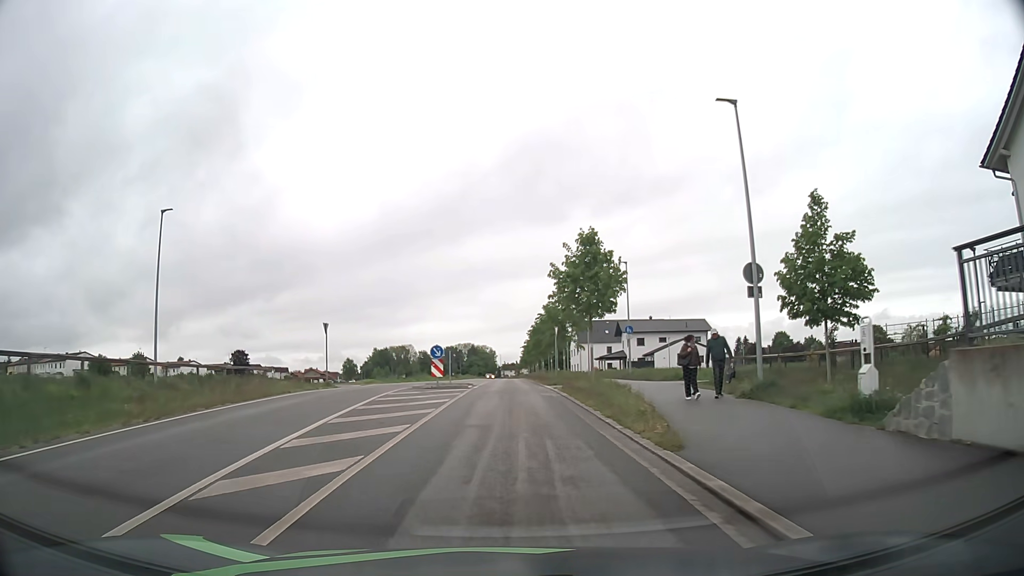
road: unclassified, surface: asphalt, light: Day
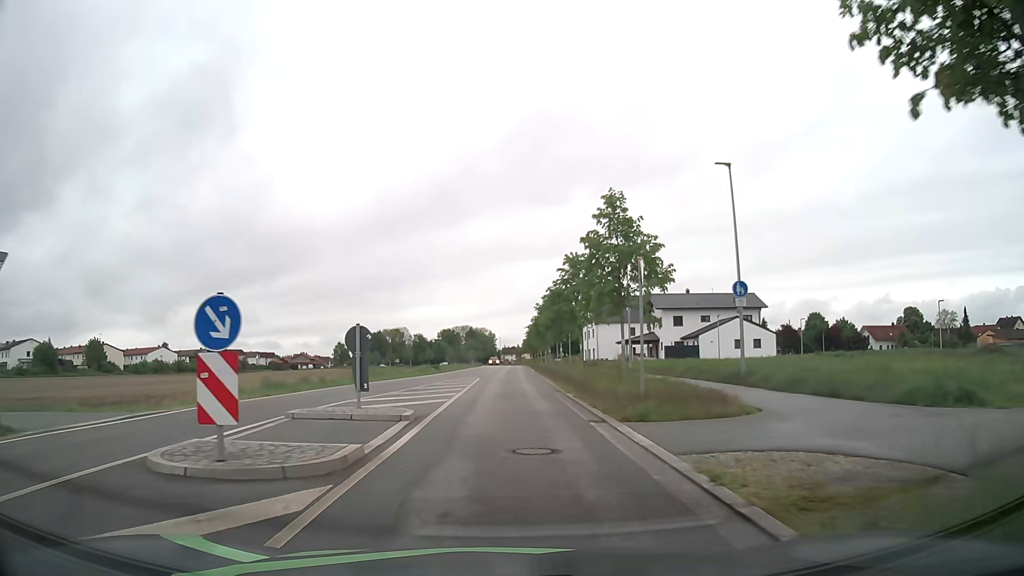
(0.0, +22.7) m; 0°
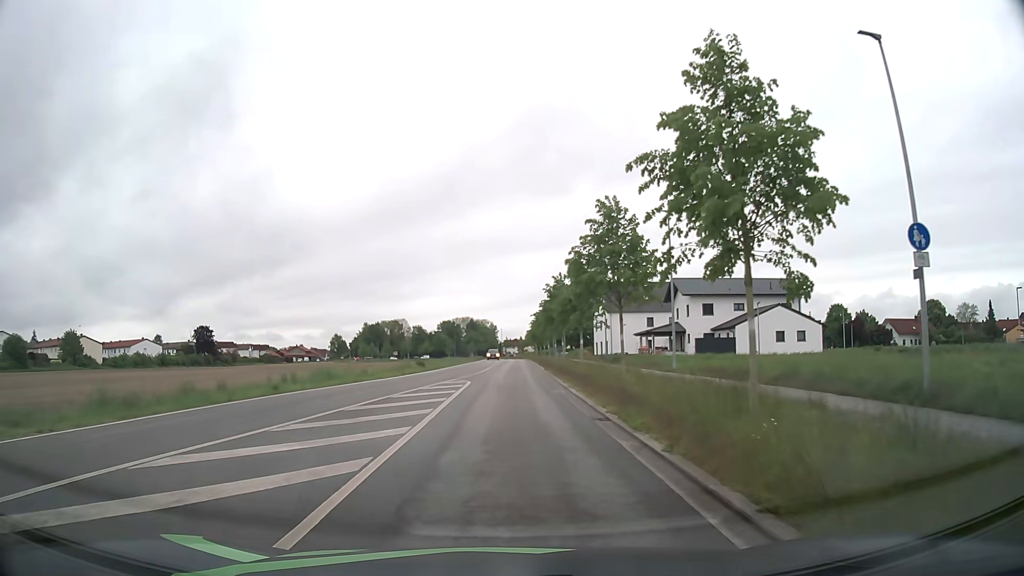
(0.0, +11.6) m; 0°
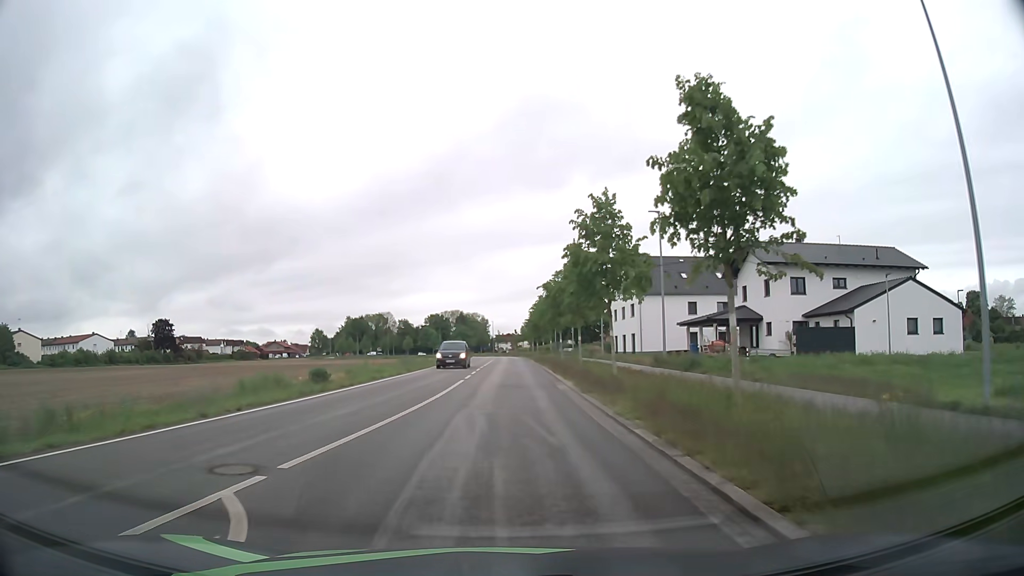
(+0.1, +24.1) m; 0°
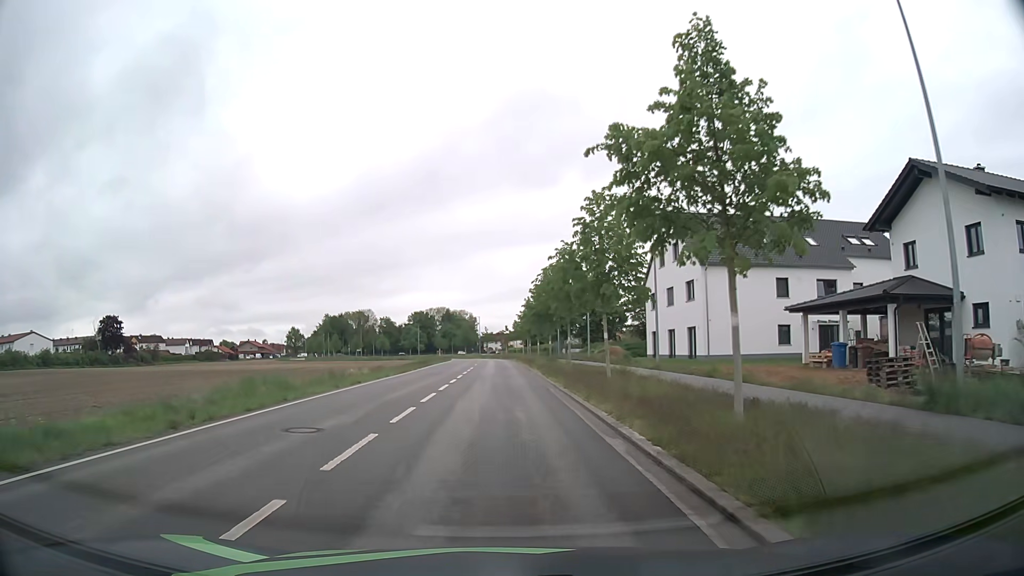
(+0.2, +24.8) m; +1°
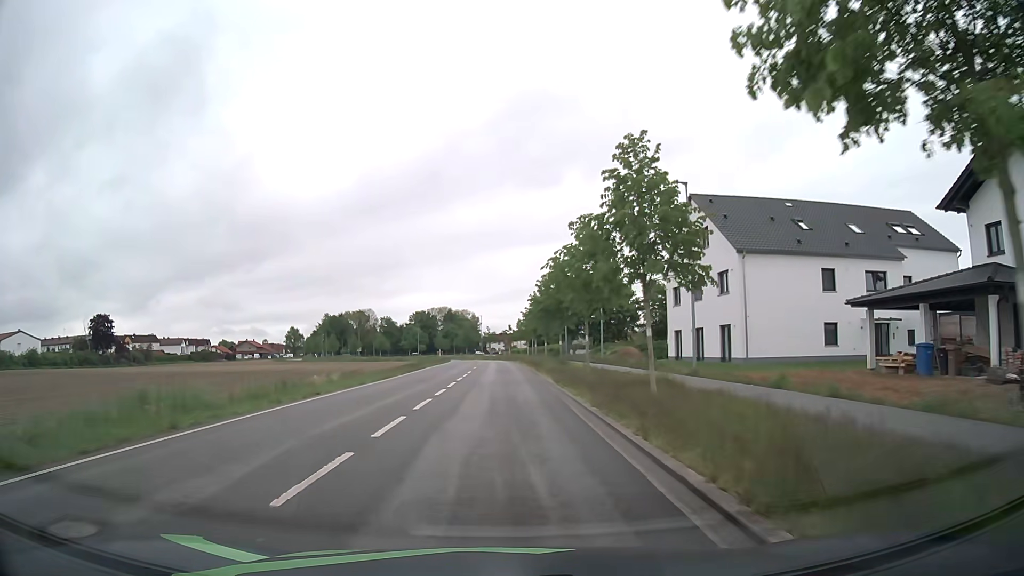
(0.0, +6.3) m; 0°
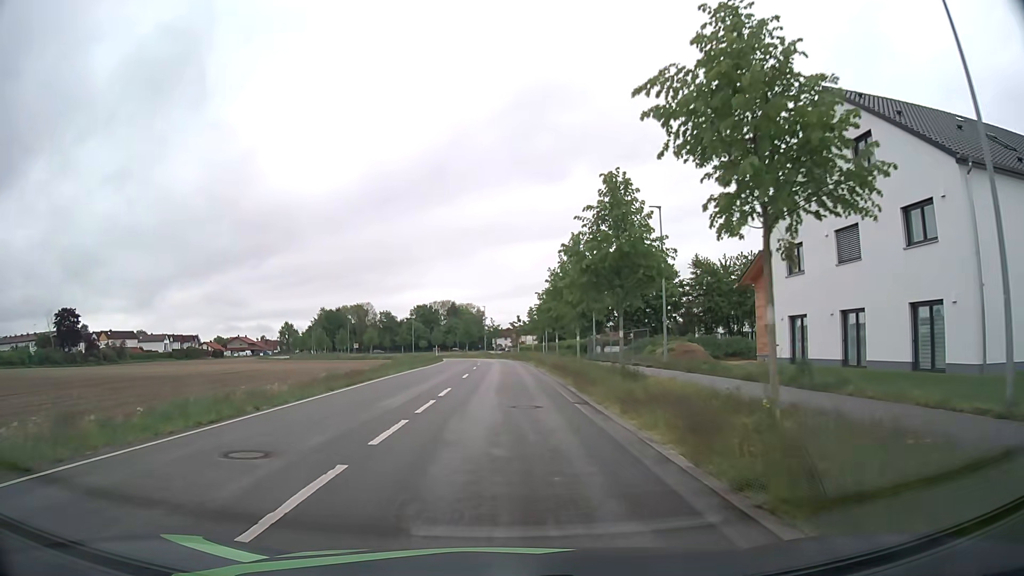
(-0.1, +18.9) m; -1°
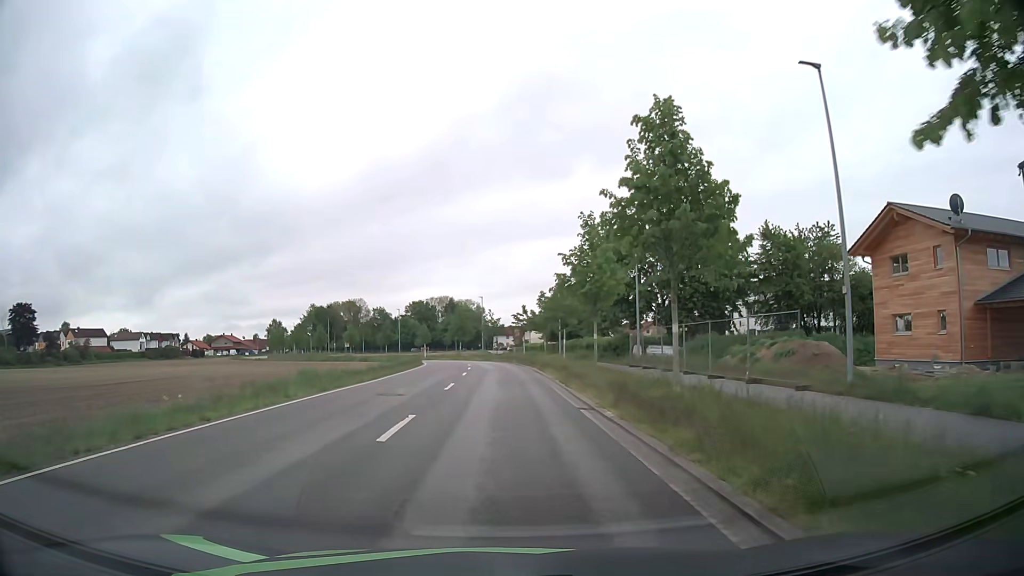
(+0.1, +18.7) m; +1°
(0, +10) (0, +20) (0, +30) (-1, +40) (-1, +50) (-2, +60) (-4, +70) (-8, +79) (-12, +88) (-17, +97) m
